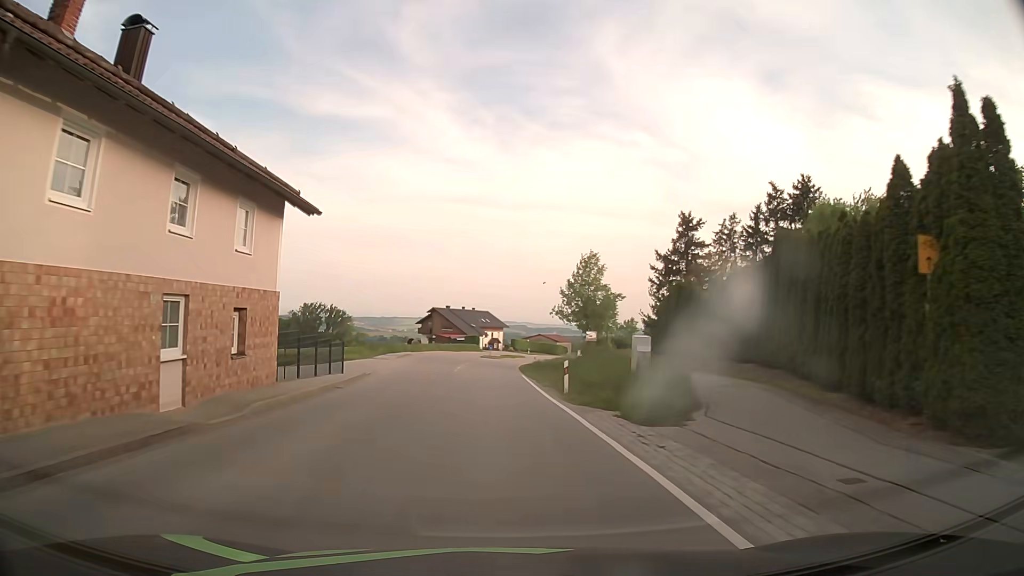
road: secondary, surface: asphalt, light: Day
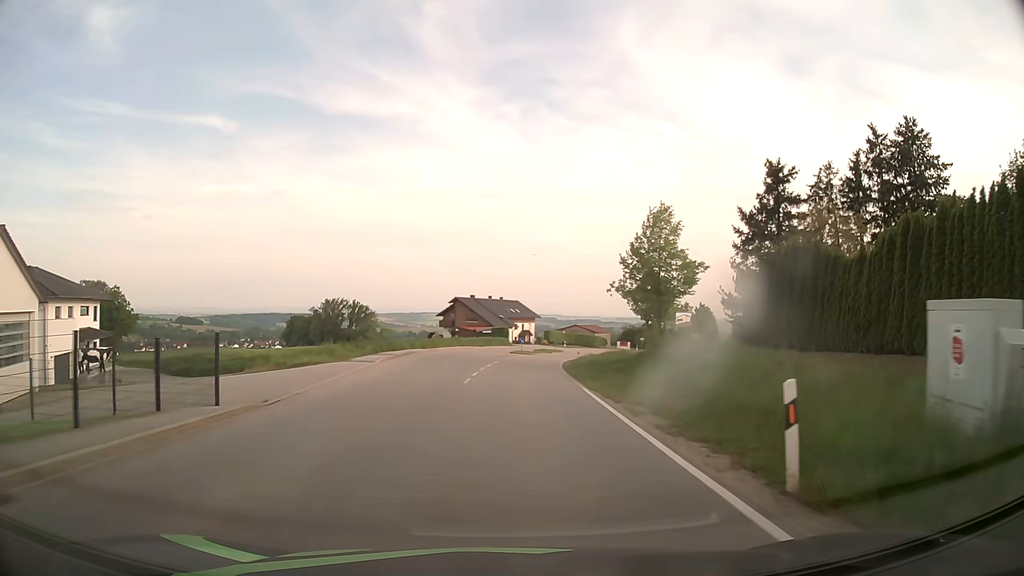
(-0.5, +15.5) m; -3°
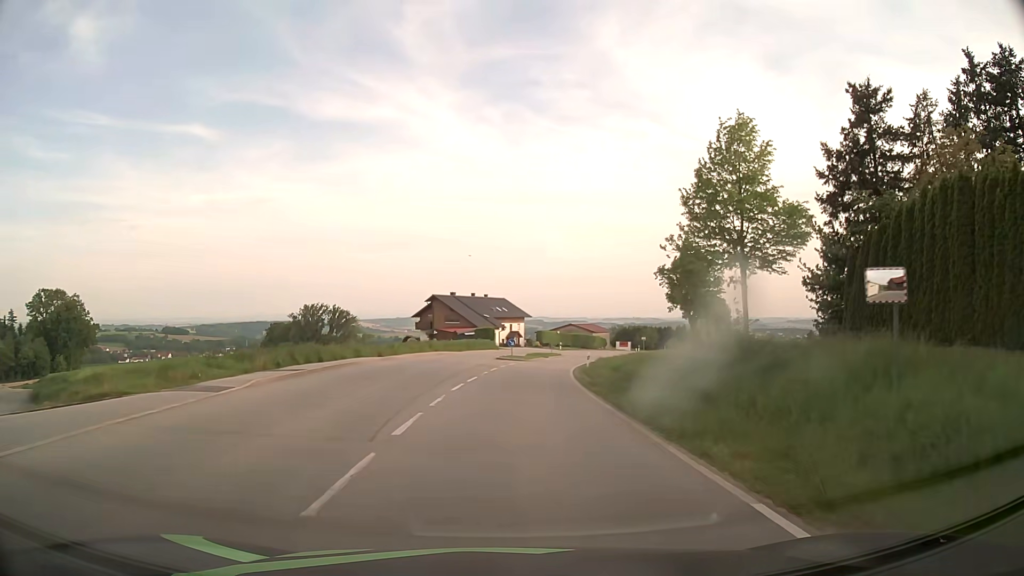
(+0.1, +15.6) m; +1°
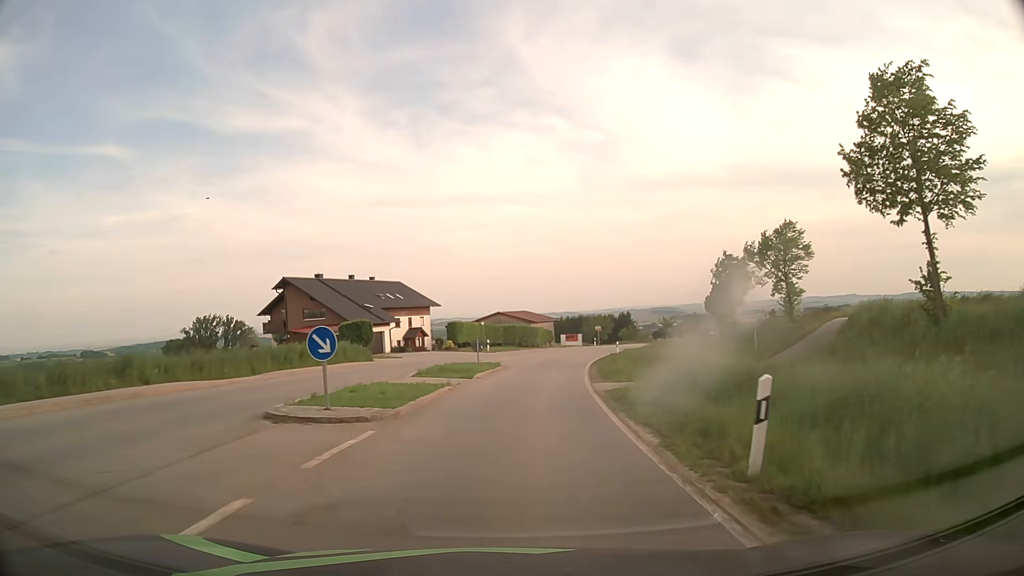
(+1.7, +38.5) m; +7°
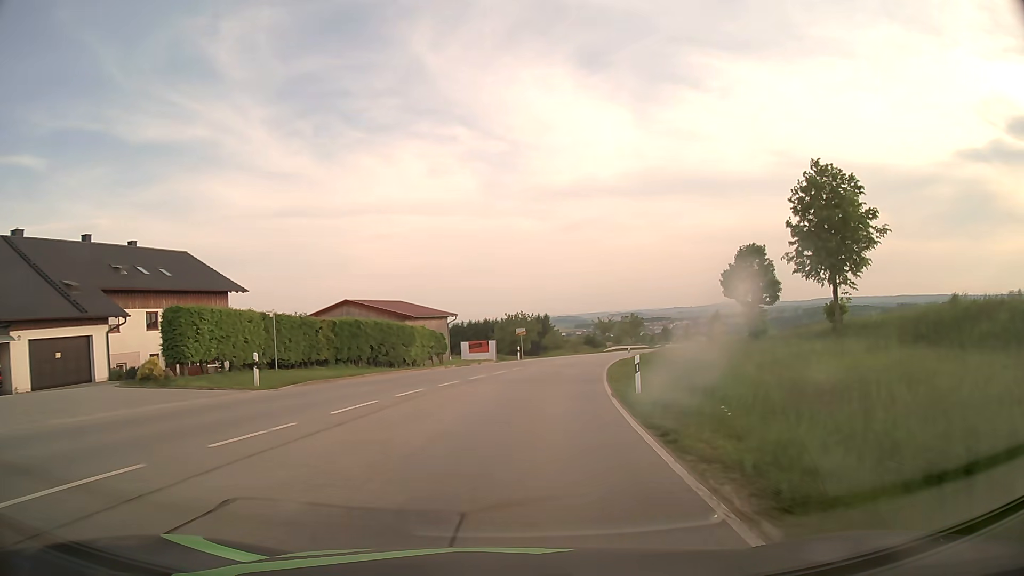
(+3.0, +37.9) m; +8°
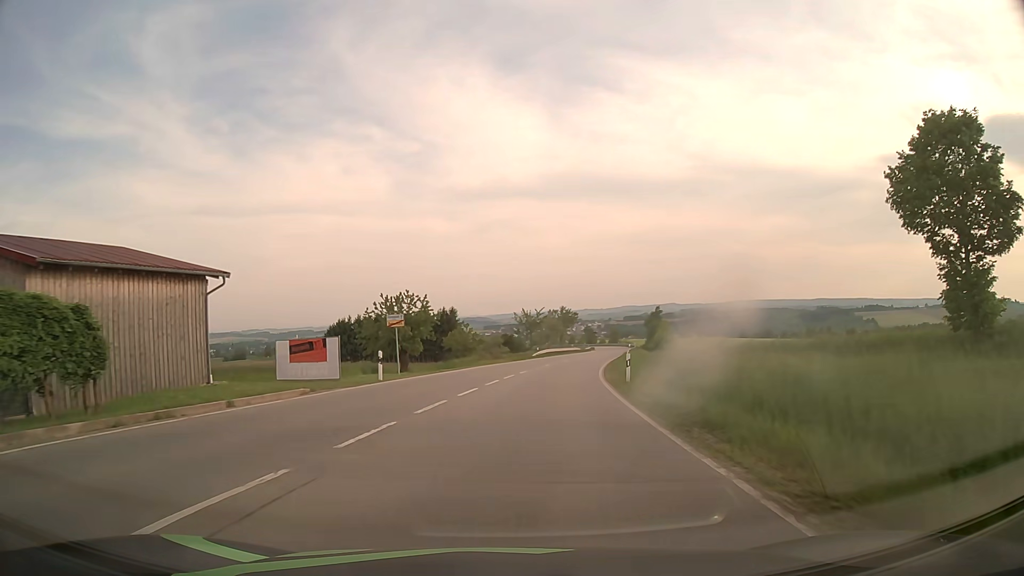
(+2.0, +30.5) m; +8°
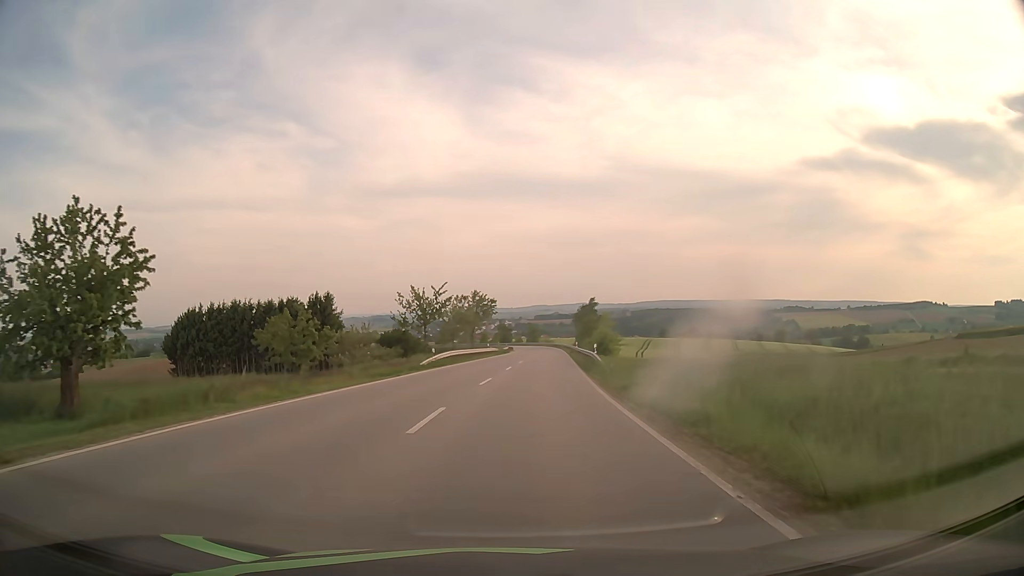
(+2.0, +30.6) m; +8°
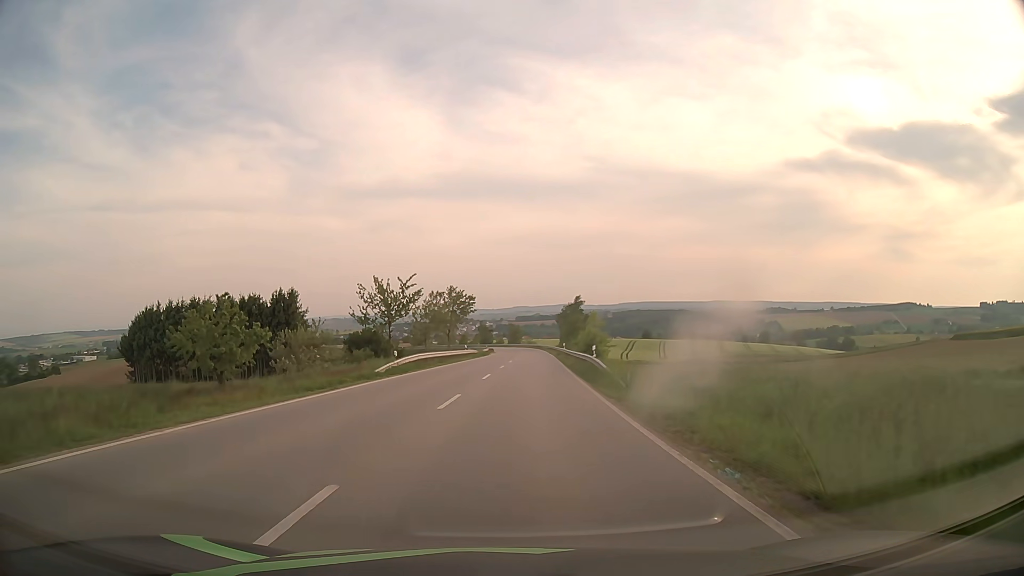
(+0.1, +7.7) m; +1°
